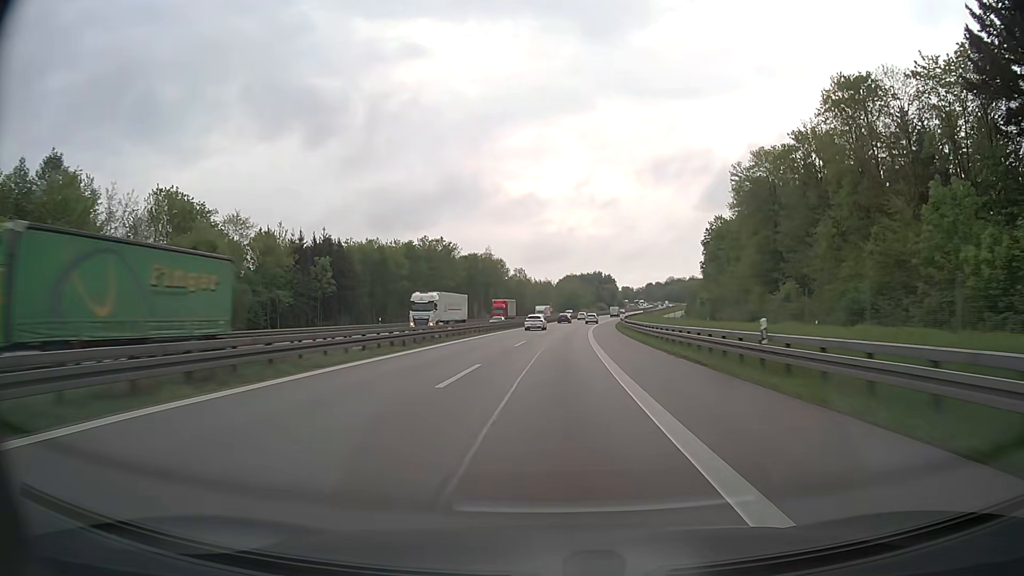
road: motorway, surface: asphalt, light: Day
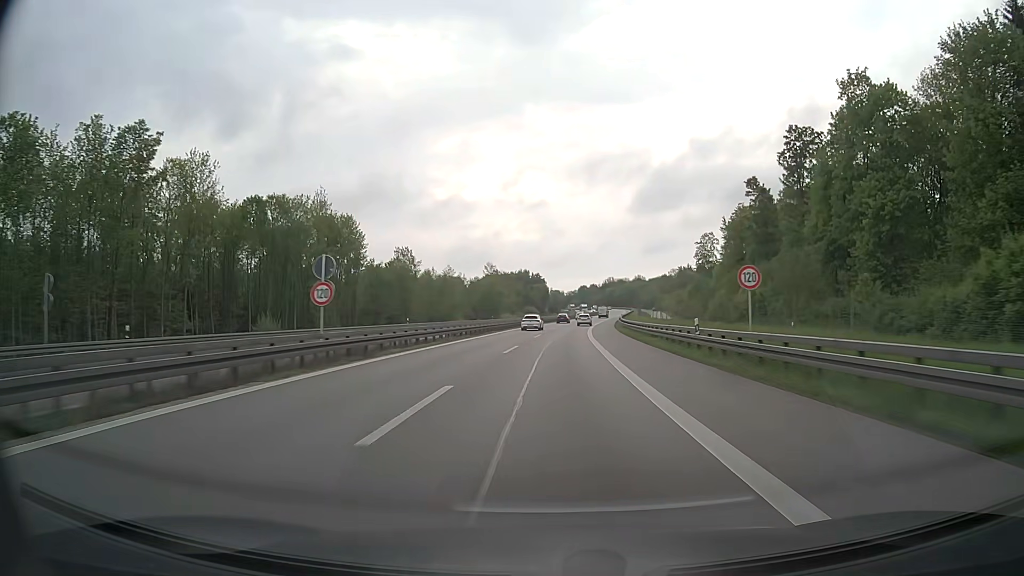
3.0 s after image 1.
(+5.5, +95.7) m; +6°
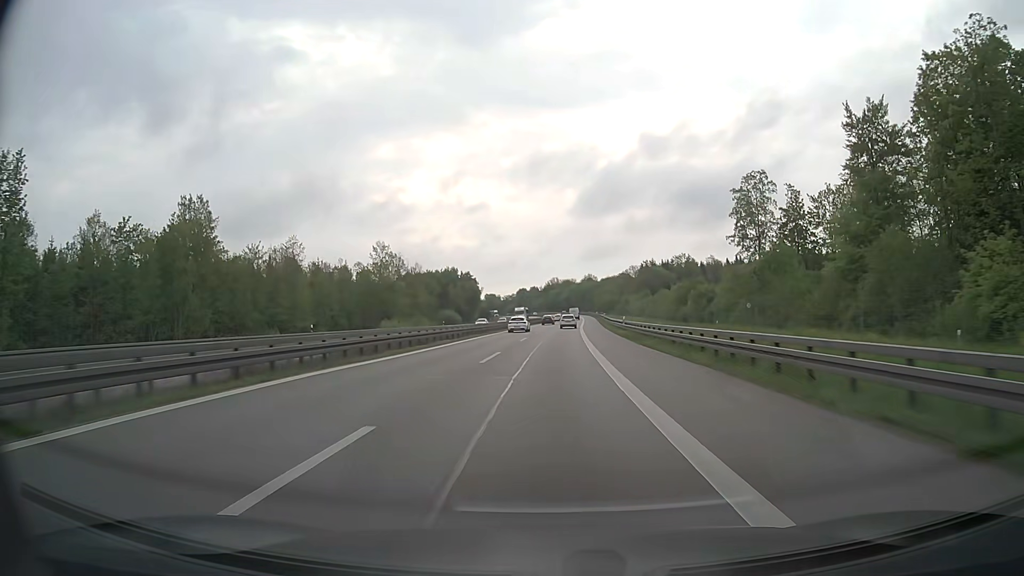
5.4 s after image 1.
(+3.6, +76.8) m; +5°
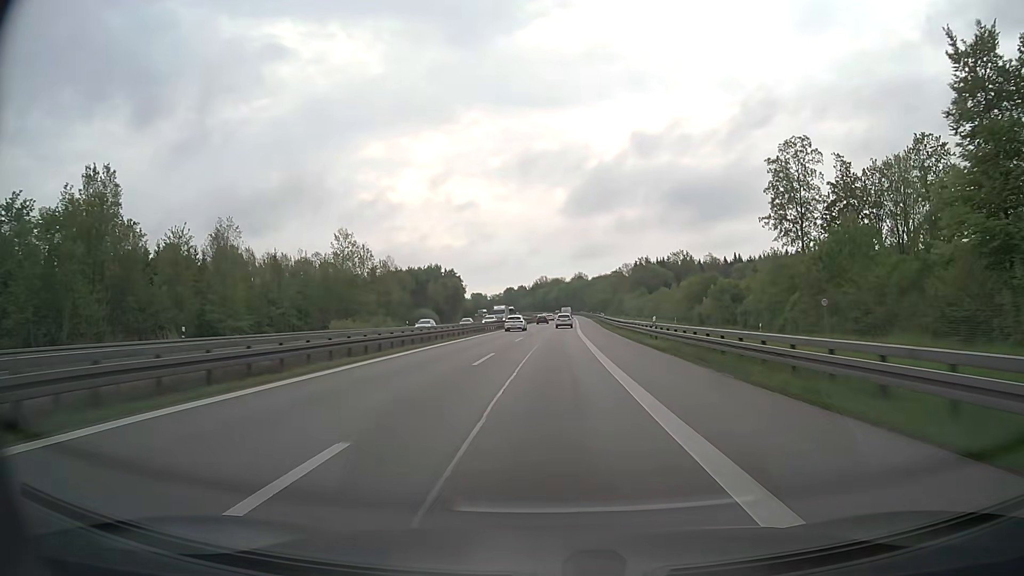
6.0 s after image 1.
(+0.2, +19.3) m; +1°
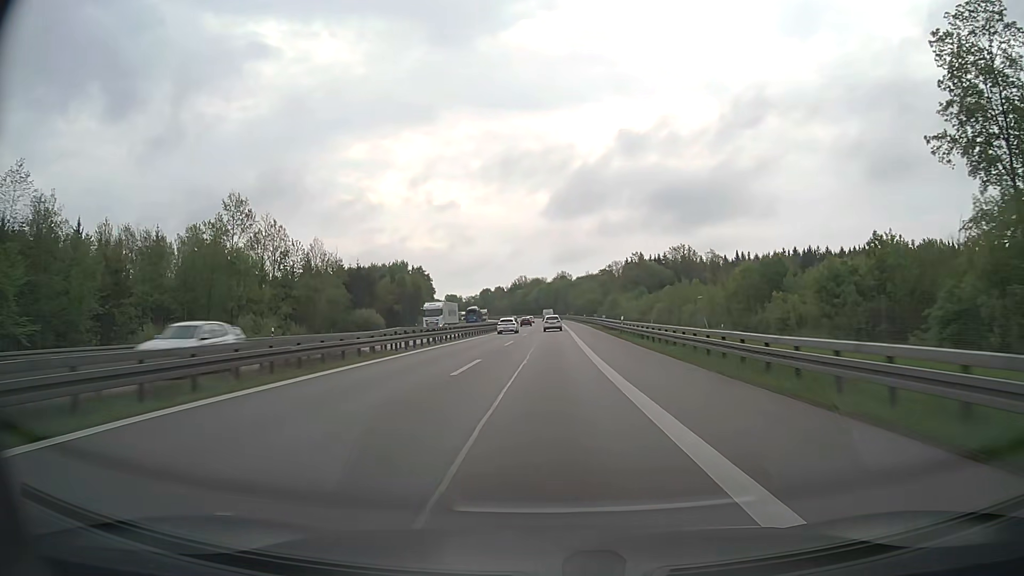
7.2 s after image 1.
(+0.6, +38.5) m; +2°
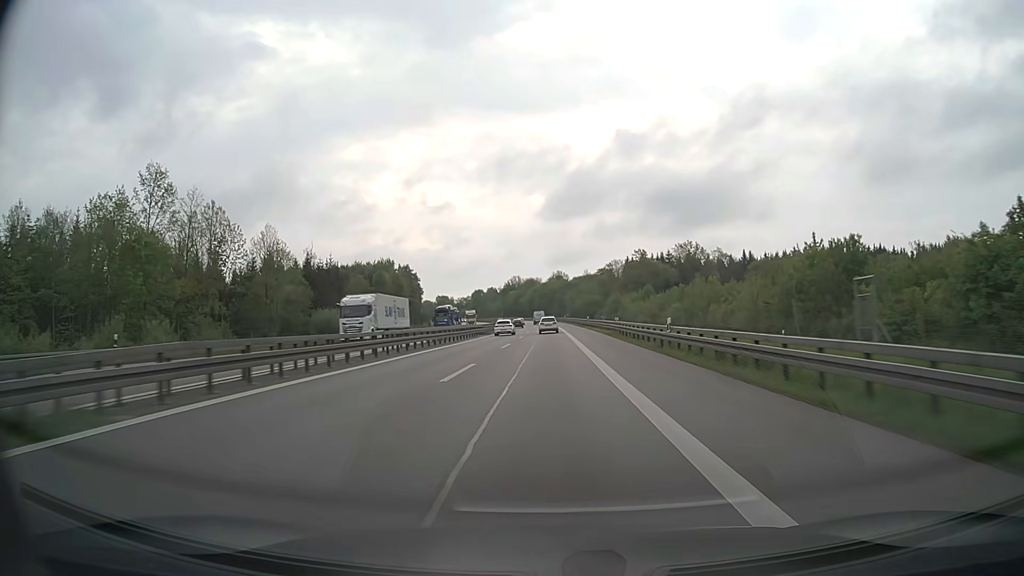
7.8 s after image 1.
(+0.1, +19.3) m; +1°
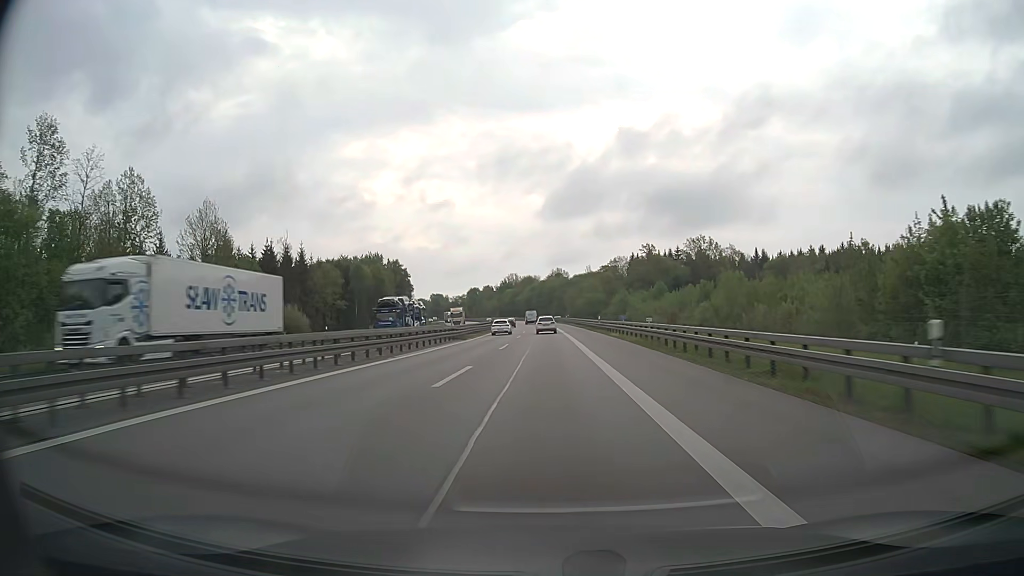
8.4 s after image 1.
(0.0, +19.3) m; 0°
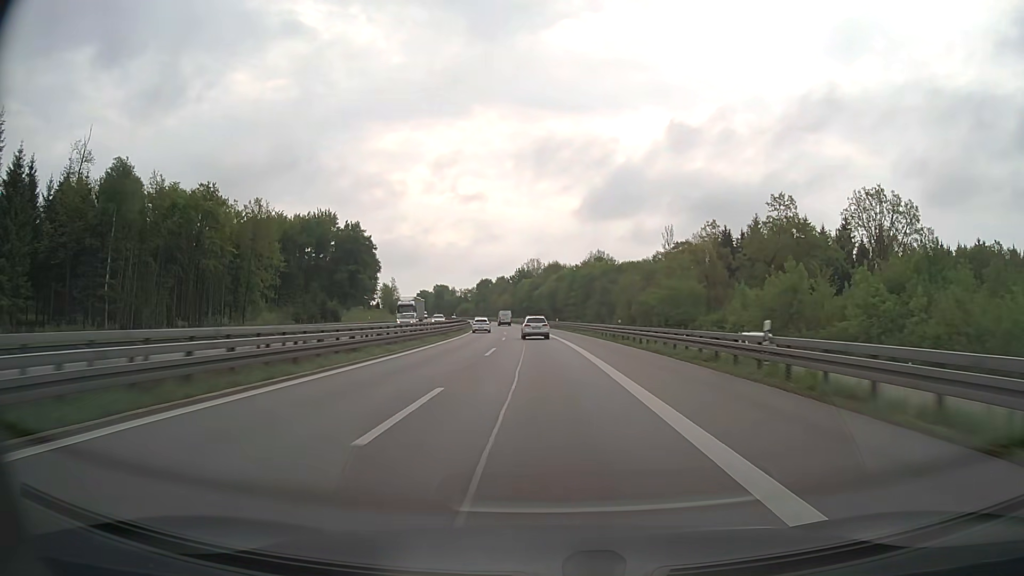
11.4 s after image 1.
(-1.1, +96.6) m; -2°
(0, +10) (0, +20) (-1, +30) (-1, +40) (-1, +50) (-2, +60) (-3, +70) (-3, +80) (-4, +90) (-5, +100) m
